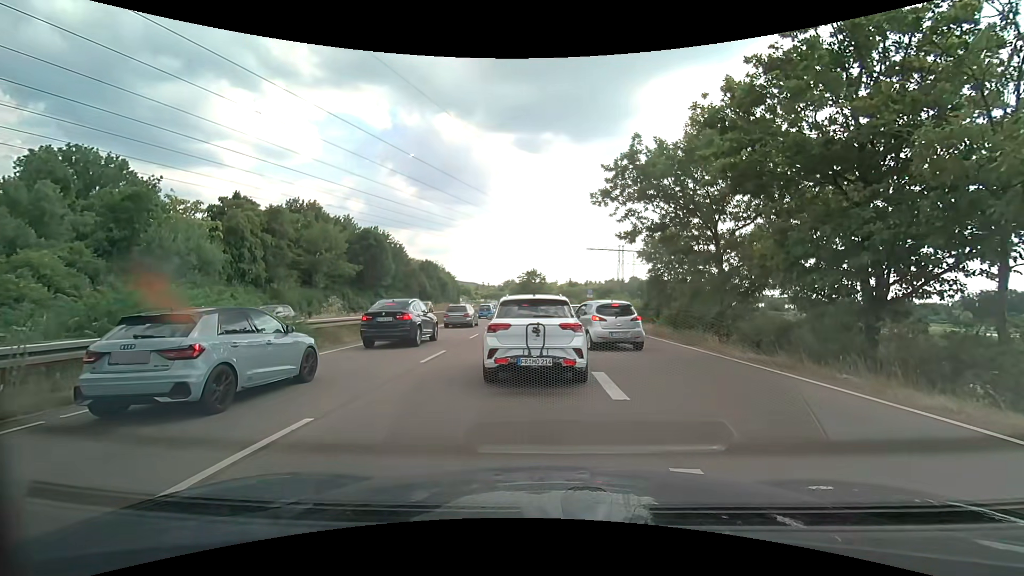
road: trunk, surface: asphalt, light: Day
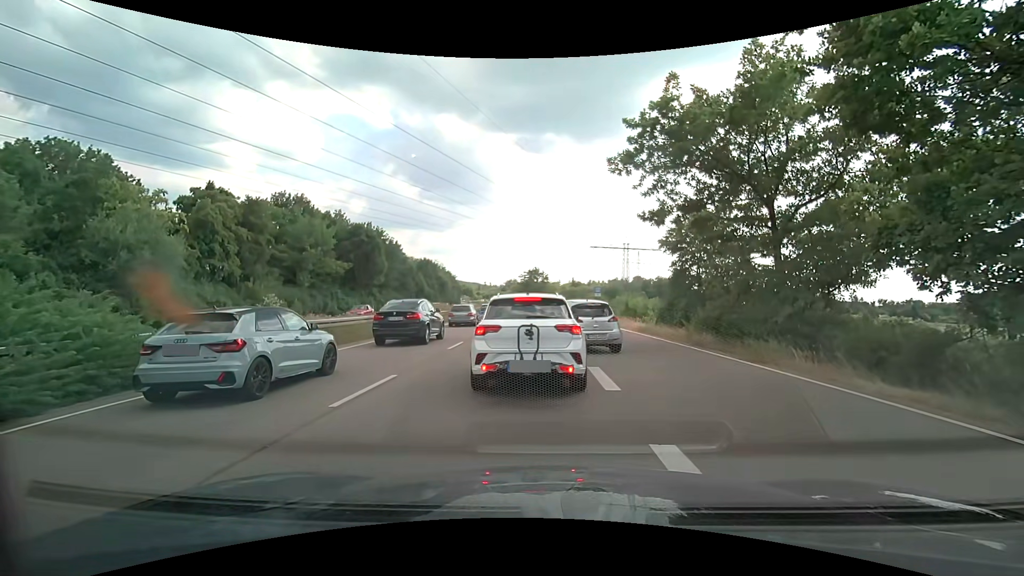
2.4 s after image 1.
(-0.1, +5.3) m; -1°
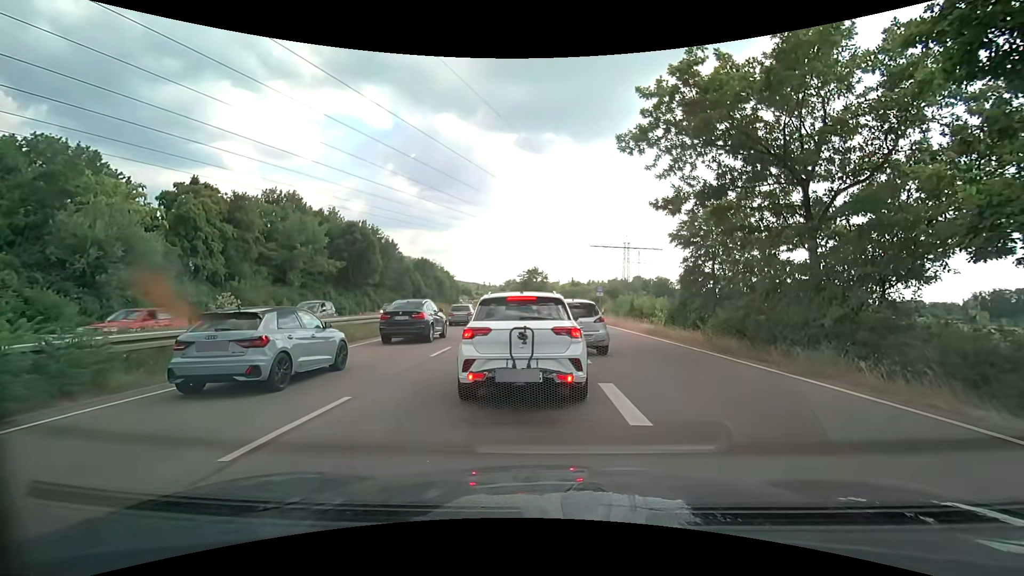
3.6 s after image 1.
(0.0, +2.2) m; -1°
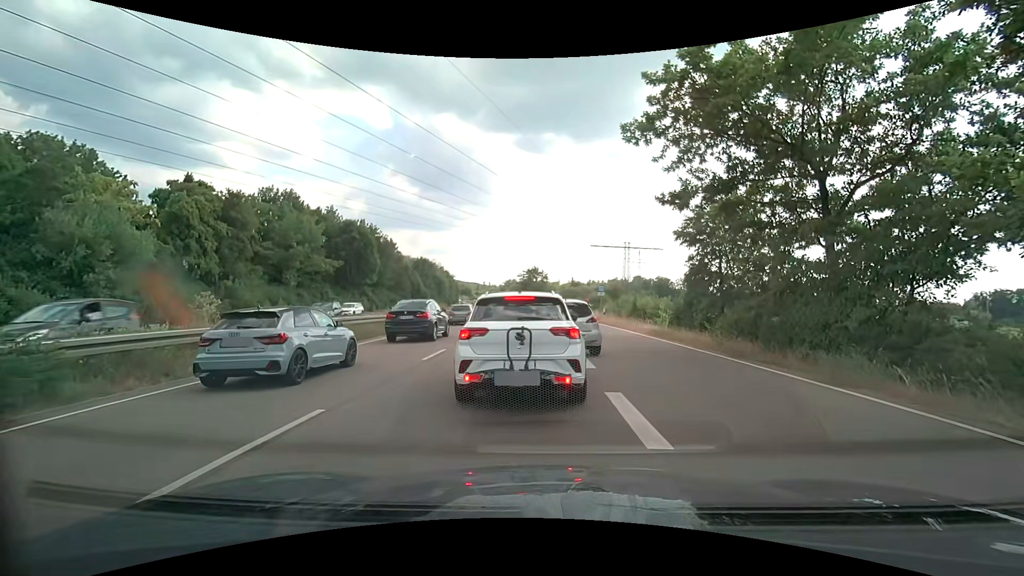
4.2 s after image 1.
(0.0, +0.9) m; -1°
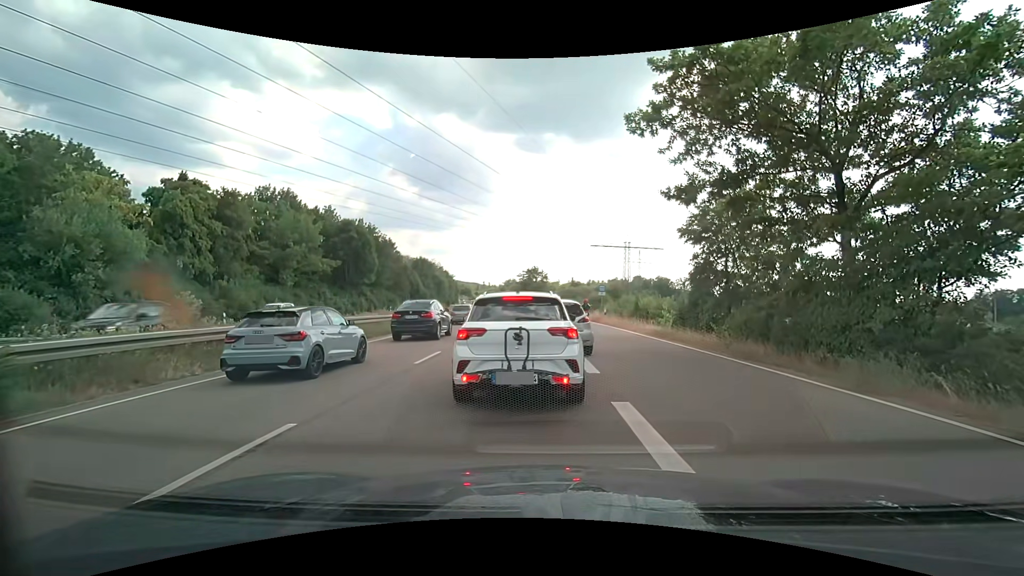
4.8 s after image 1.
(0.0, +0.7) m; 0°
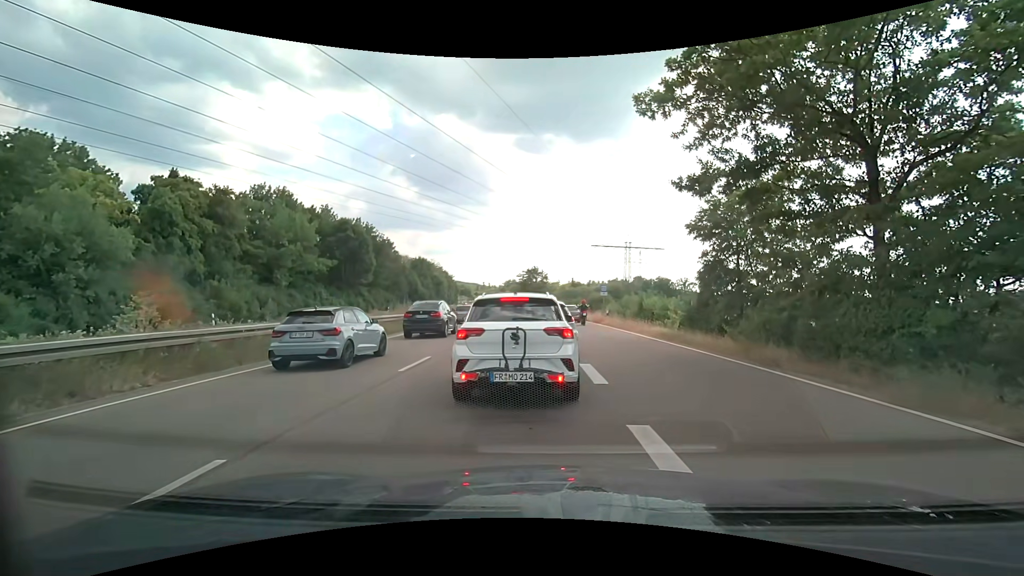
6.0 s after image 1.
(0.0, +1.3) m; 0°
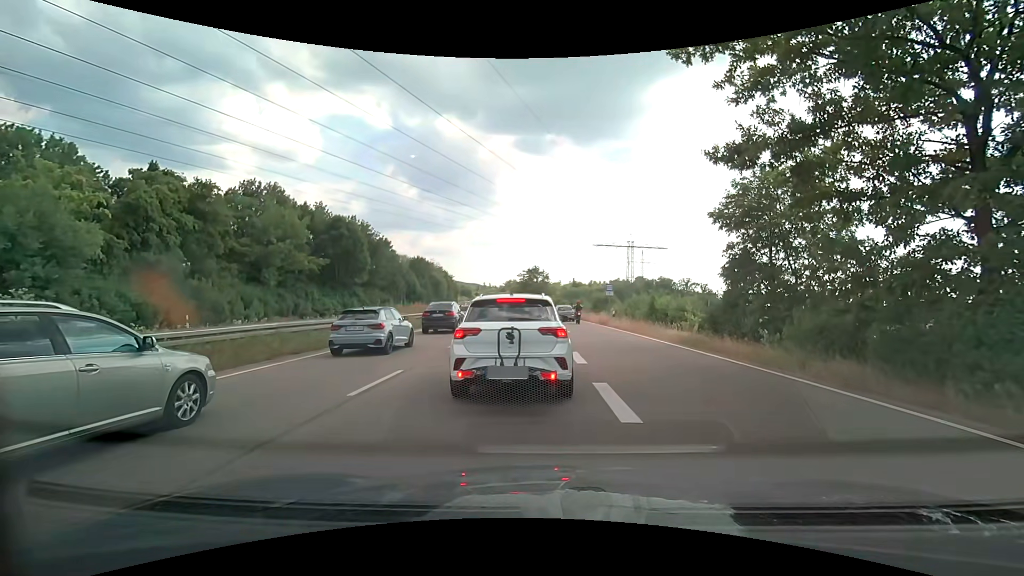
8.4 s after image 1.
(0.0, +2.9) m; +2°
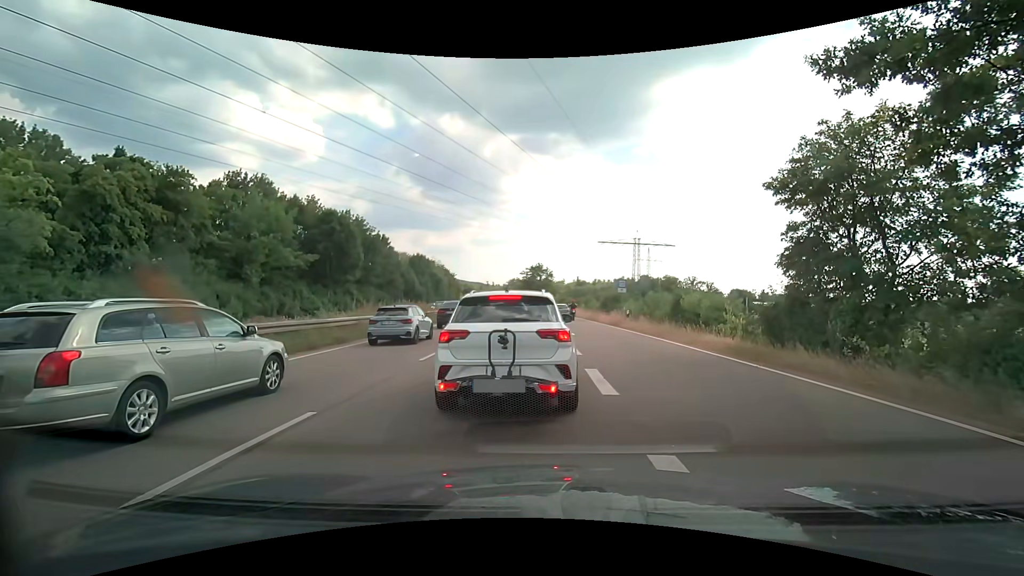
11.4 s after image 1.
(0.0, +4.3) m; +1°
